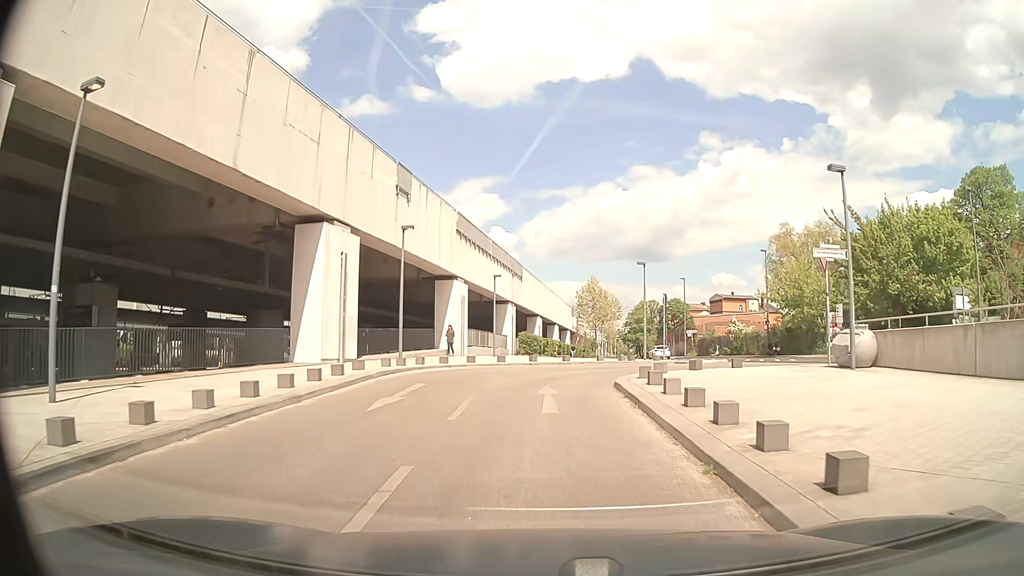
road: service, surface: asphalt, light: Day
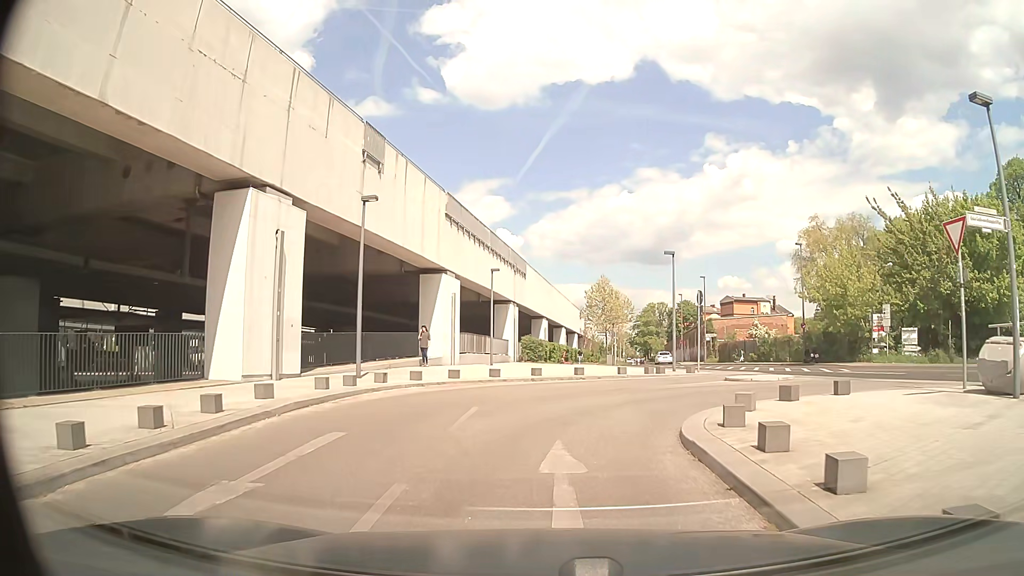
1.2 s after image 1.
(-0.1, +6.4) m; -1°
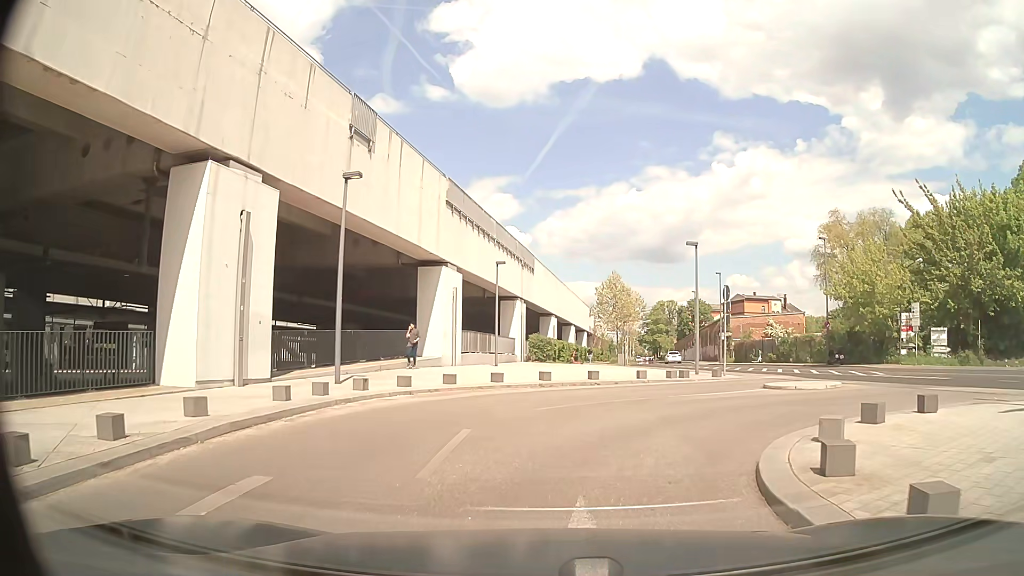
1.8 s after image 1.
(0.0, +2.7) m; -2°
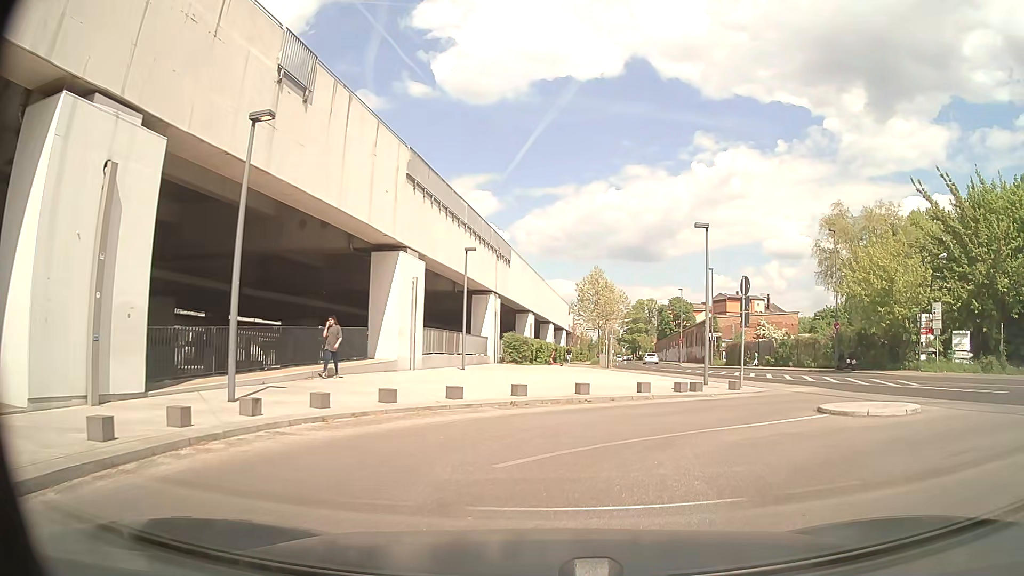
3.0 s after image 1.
(0.0, +4.7) m; +1°
